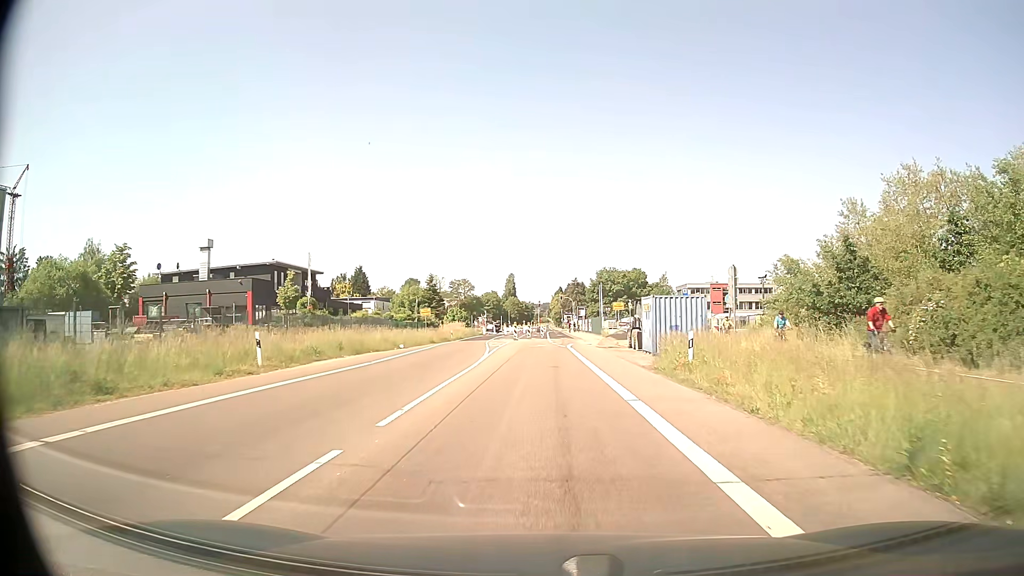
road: secondary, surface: asphalt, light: Day
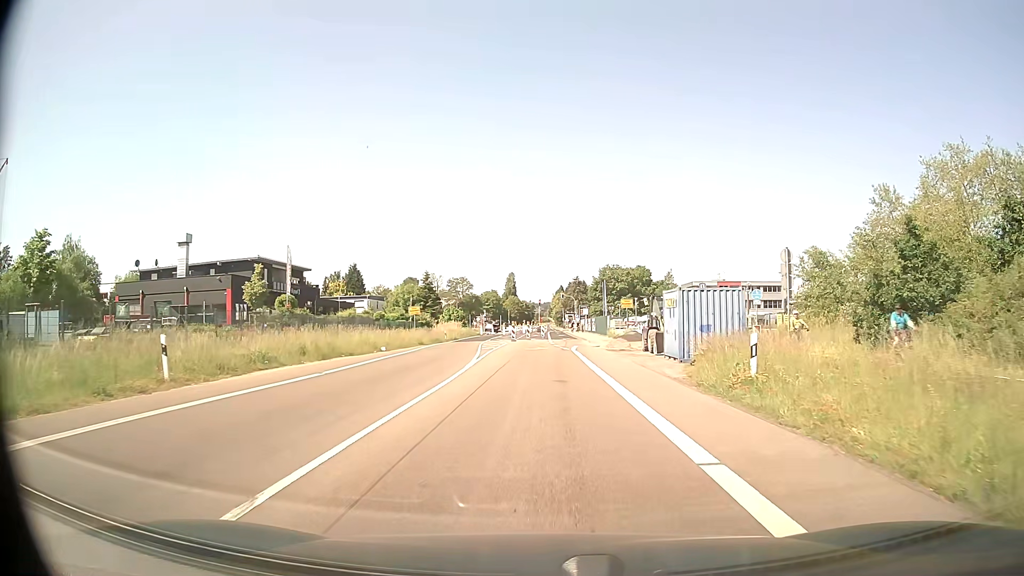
(0.0, +5.4) m; 0°
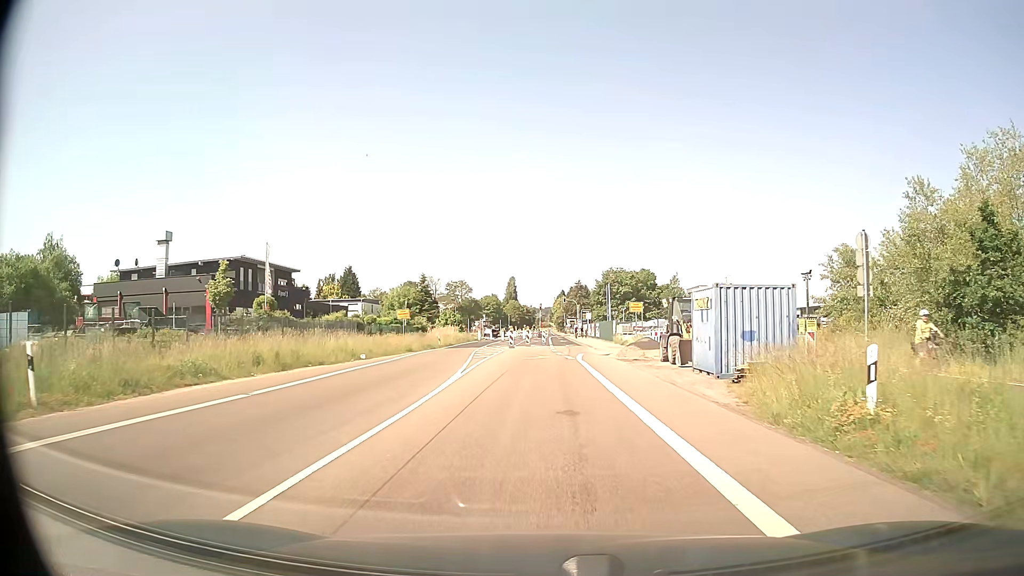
(0.0, +4.8) m; 0°
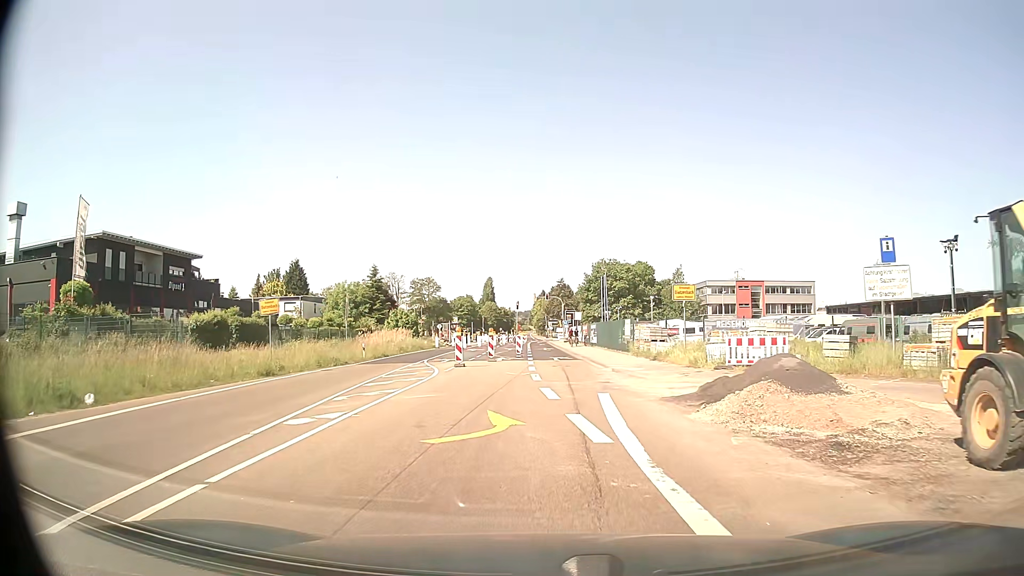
(+0.2, +22.5) m; +2°
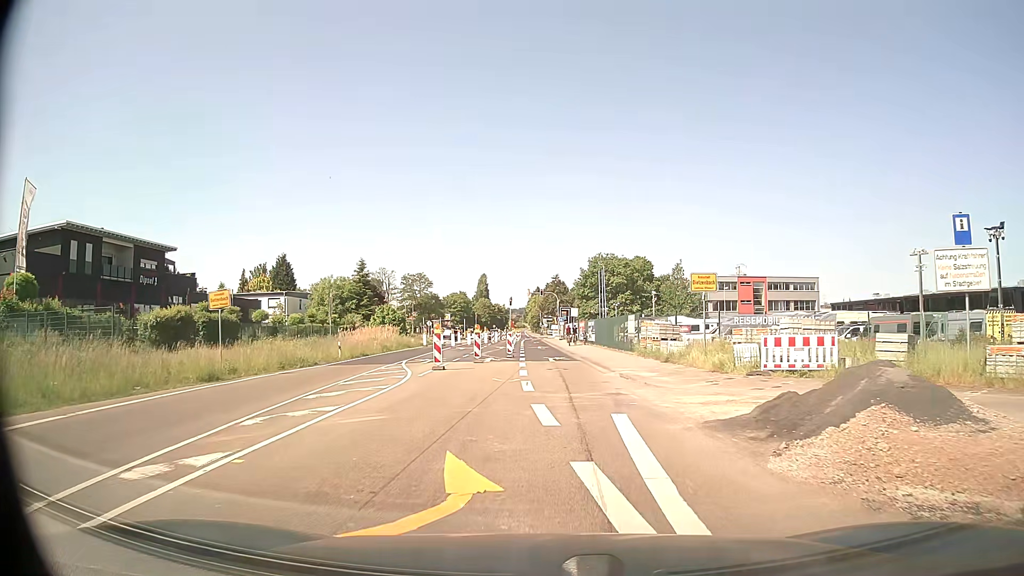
(0.0, +4.3) m; 0°
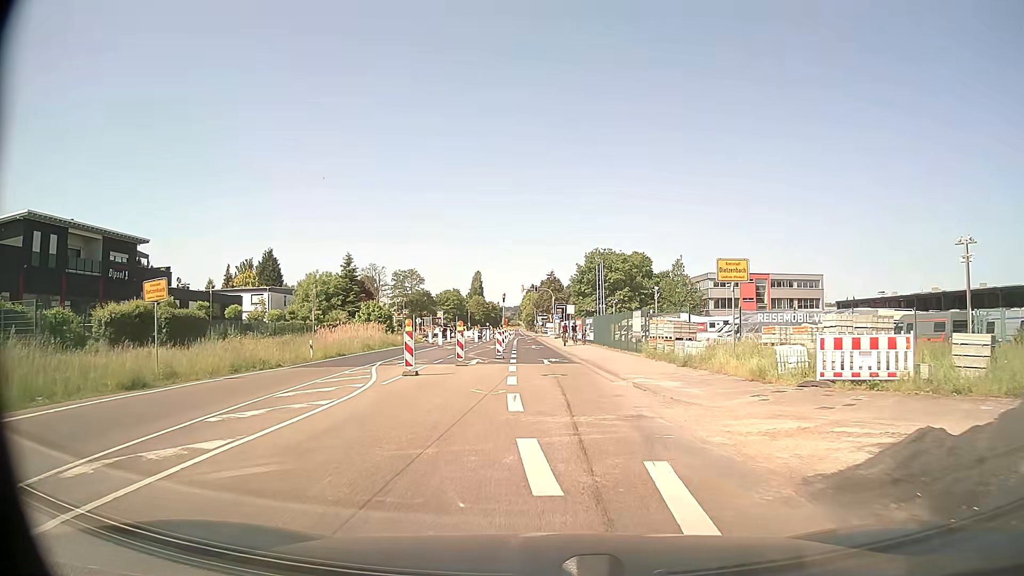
(0.0, +4.3) m; +1°
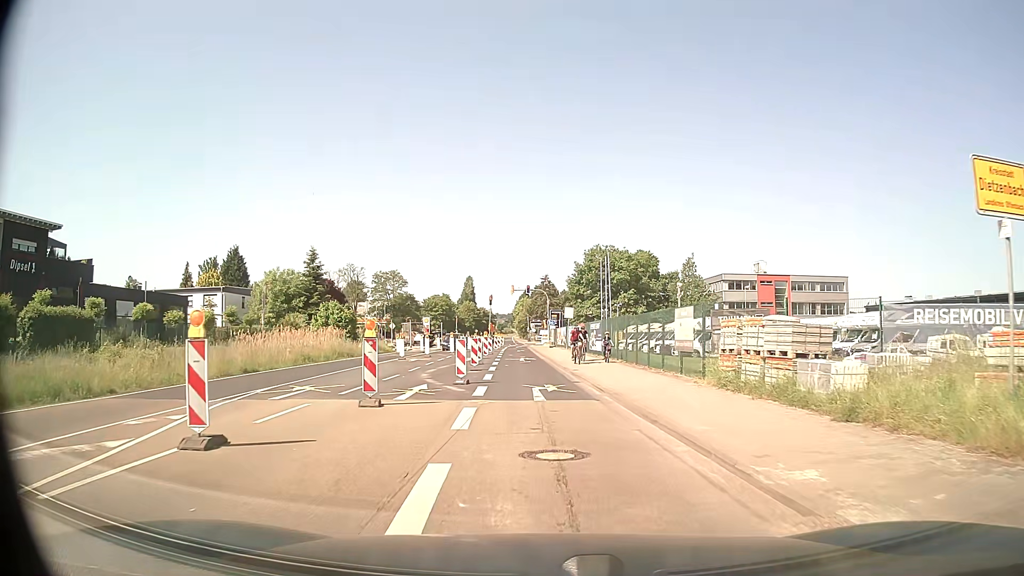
(+0.1, +12.5) m; 0°
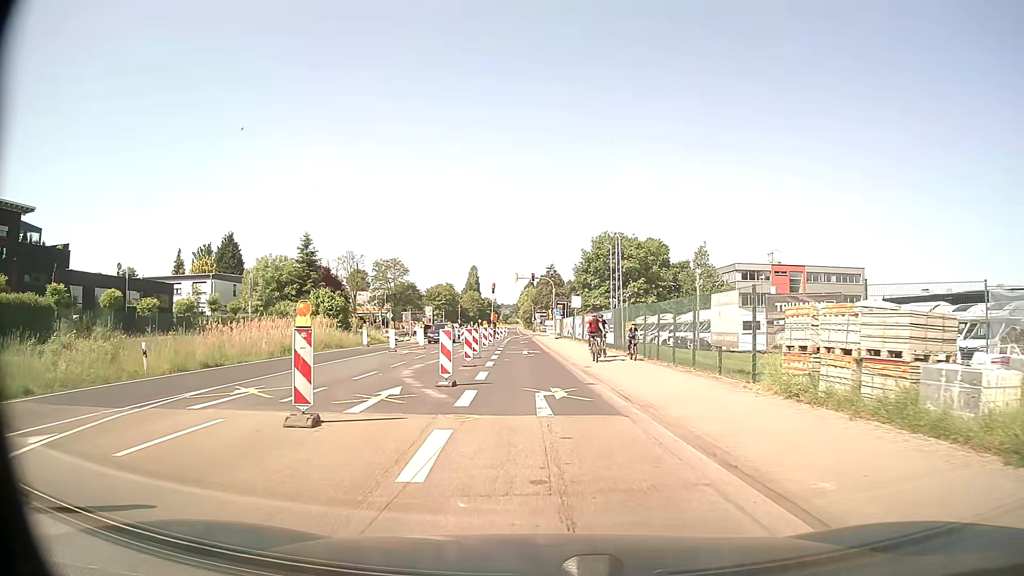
(0.0, +4.1) m; 0°
